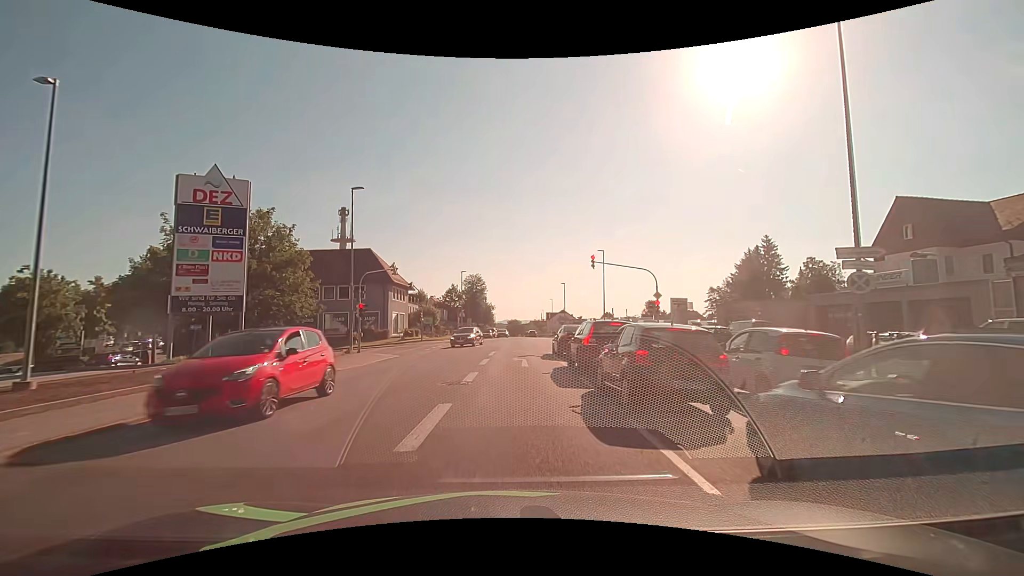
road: tertiary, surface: asphalt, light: Day
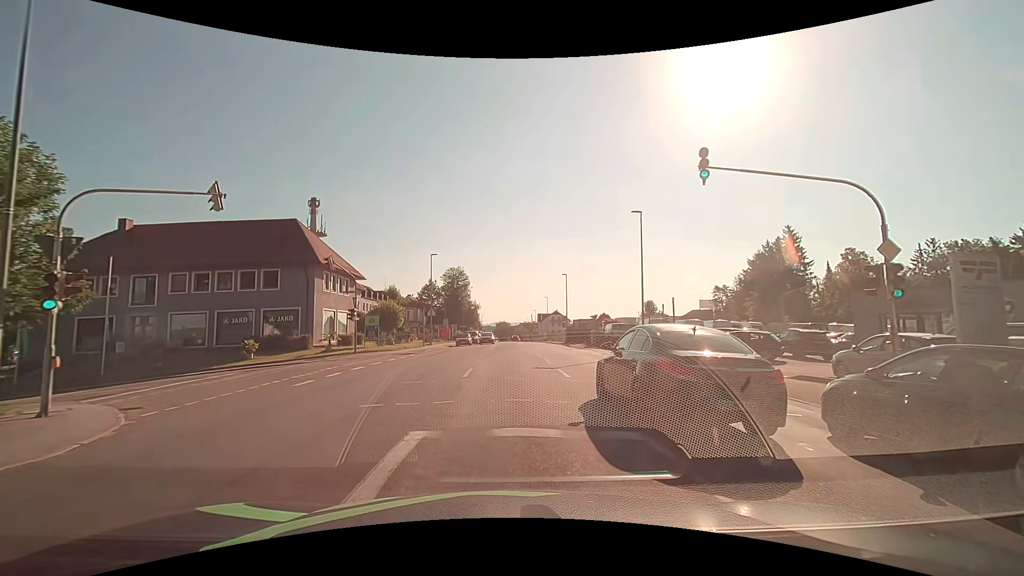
(+0.5, +20.0) m; +2°
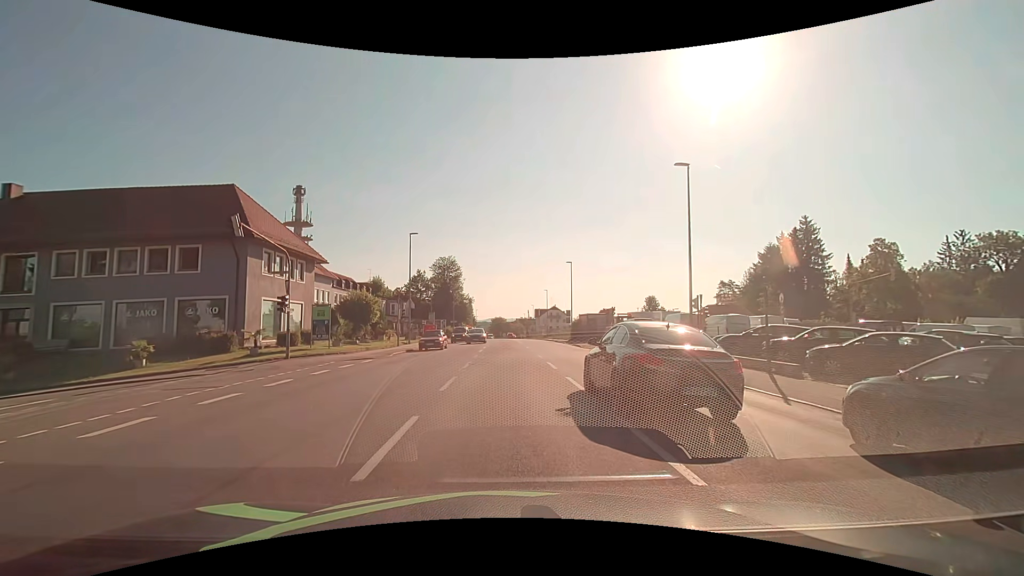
(0.0, +10.0) m; 0°
